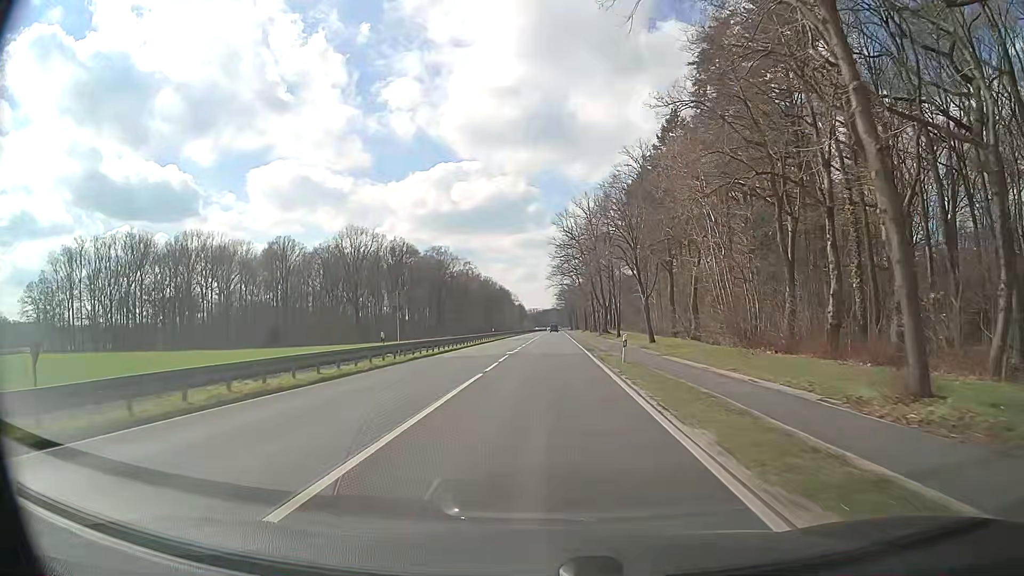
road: primary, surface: asphalt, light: Day
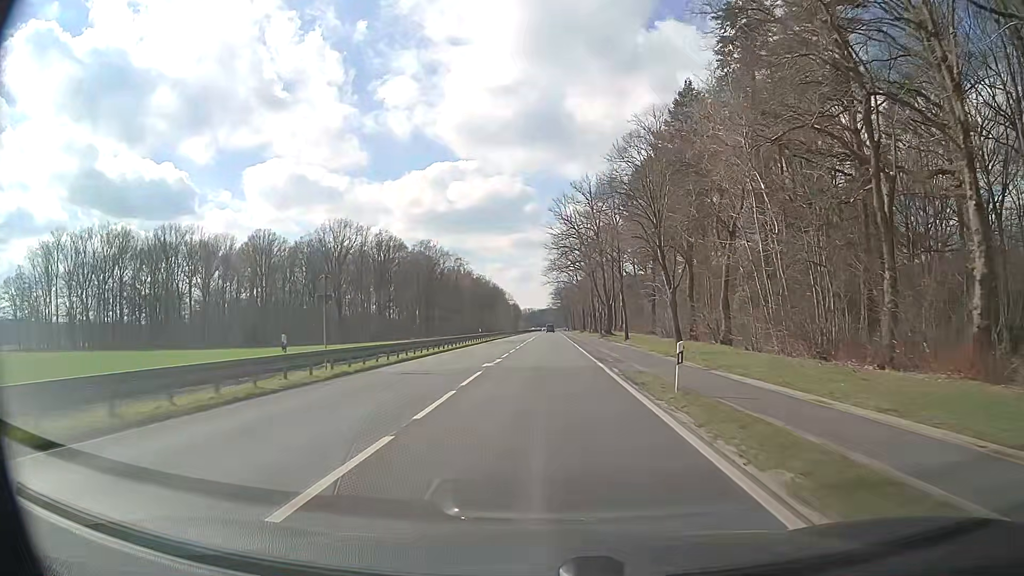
(+0.1, +10.7) m; 0°
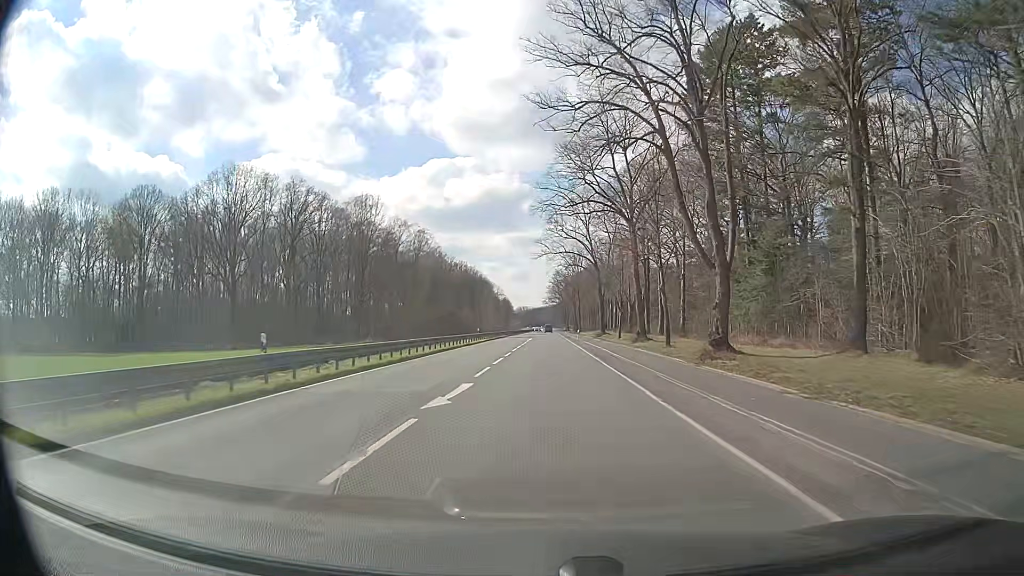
(+0.4, +53.6) m; 0°
(0, +10) (0, +20) (0, +30) (0, +40) (0, +50) (0, +60) (0, +70) (+1, +80) (+1, +90) (+1, +100) m
